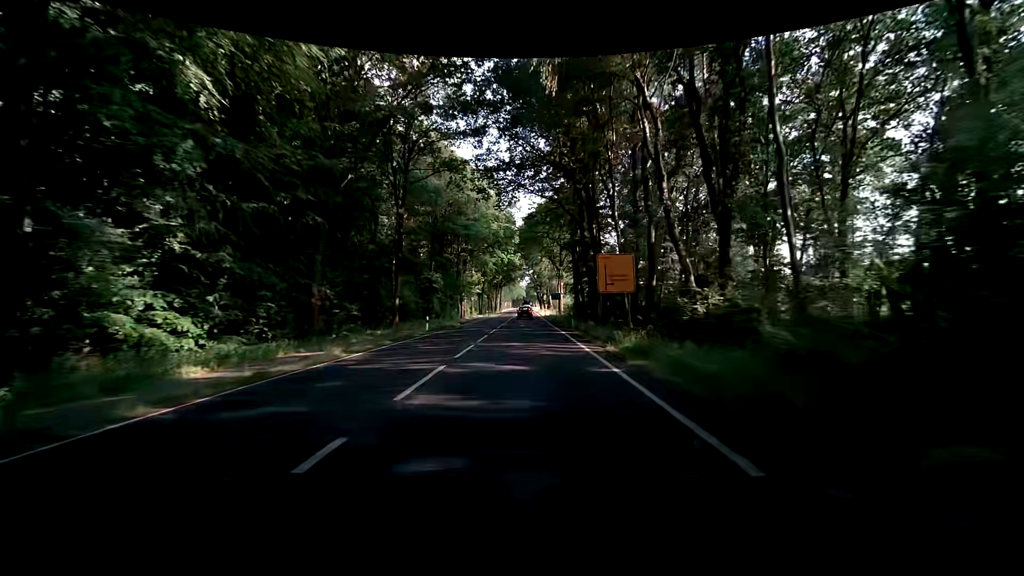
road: primary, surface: asphalt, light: Day
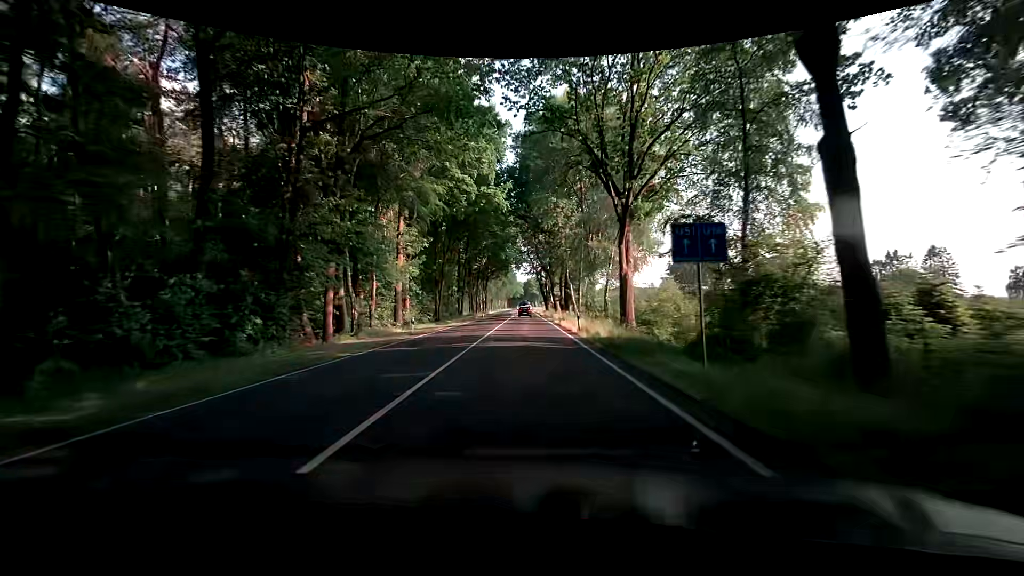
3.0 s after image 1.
(+0.5, +54.1) m; +1°
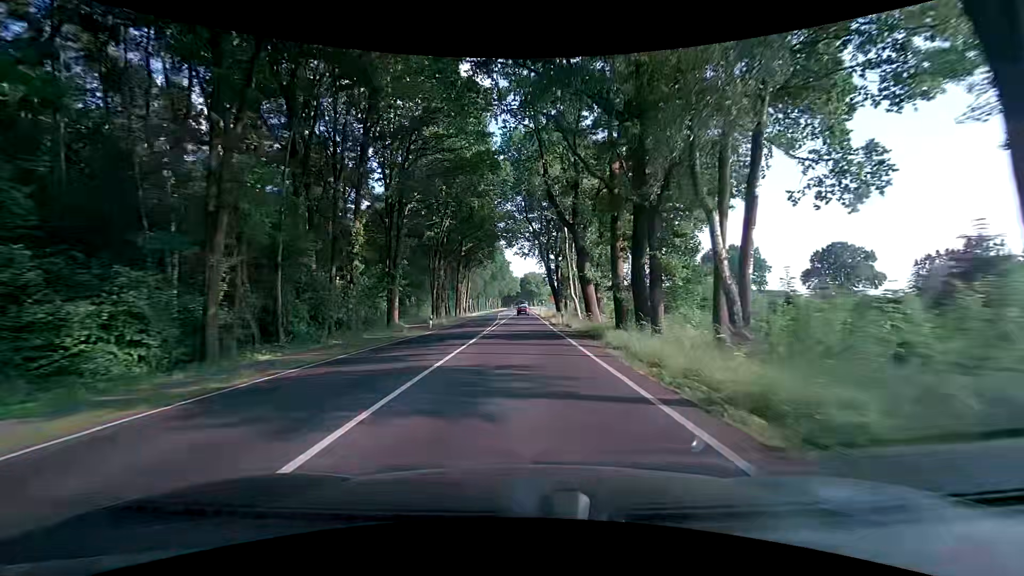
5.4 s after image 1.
(-0.1, +43.2) m; 0°
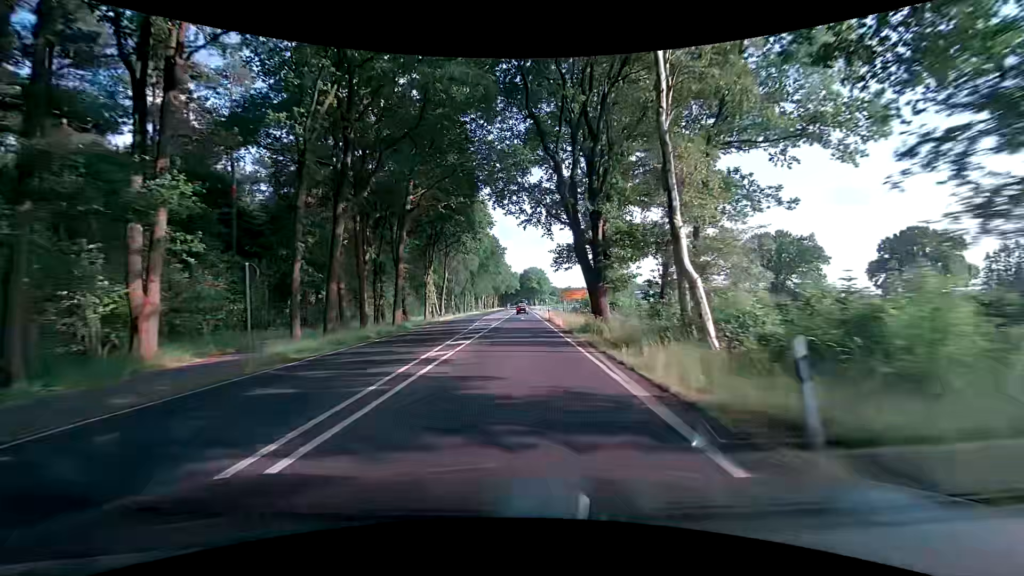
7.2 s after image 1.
(+0.1, +32.3) m; 0°
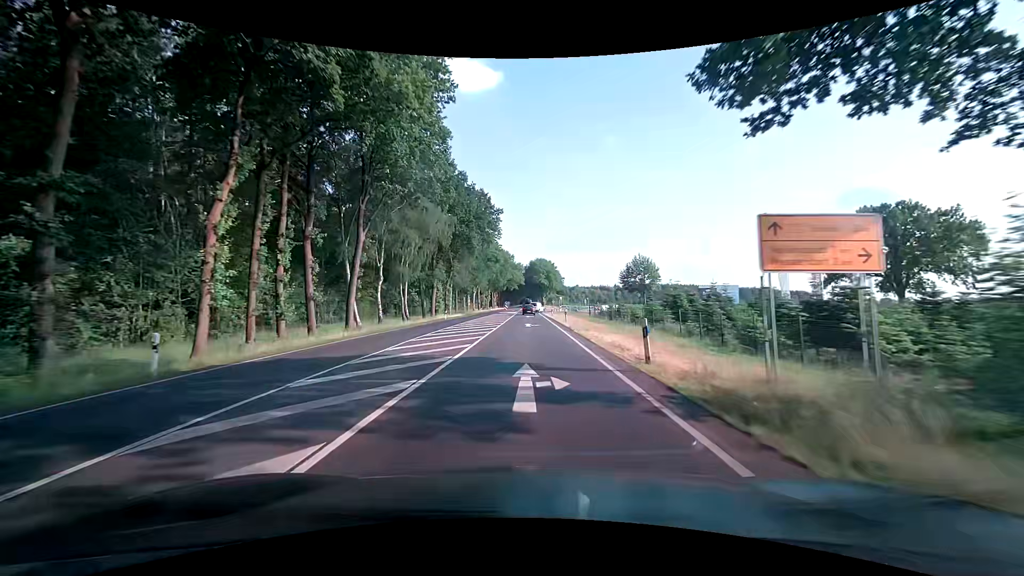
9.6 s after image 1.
(-0.5, +43.0) m; -1°
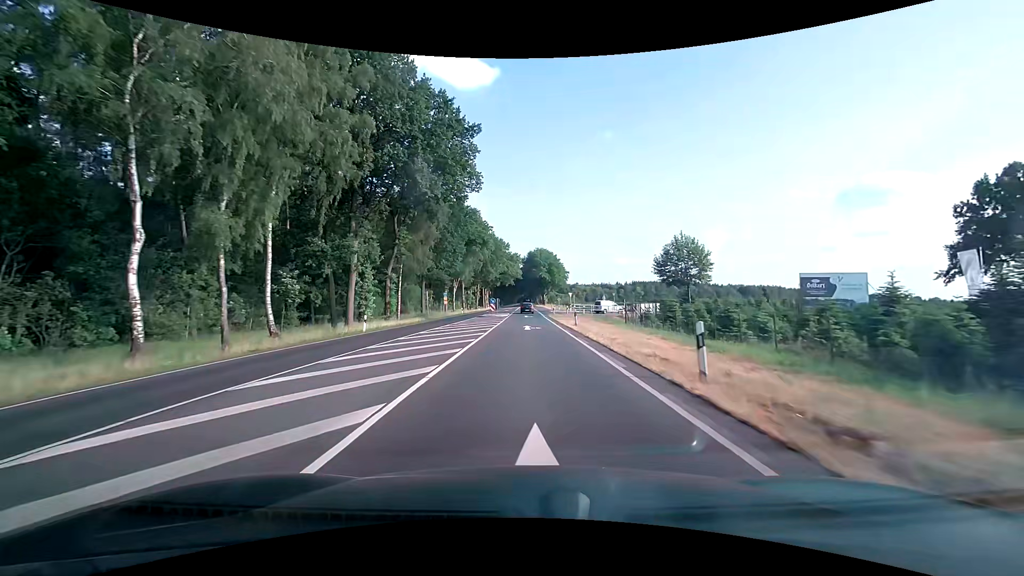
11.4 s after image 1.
(+0.3, +30.6) m; 0°
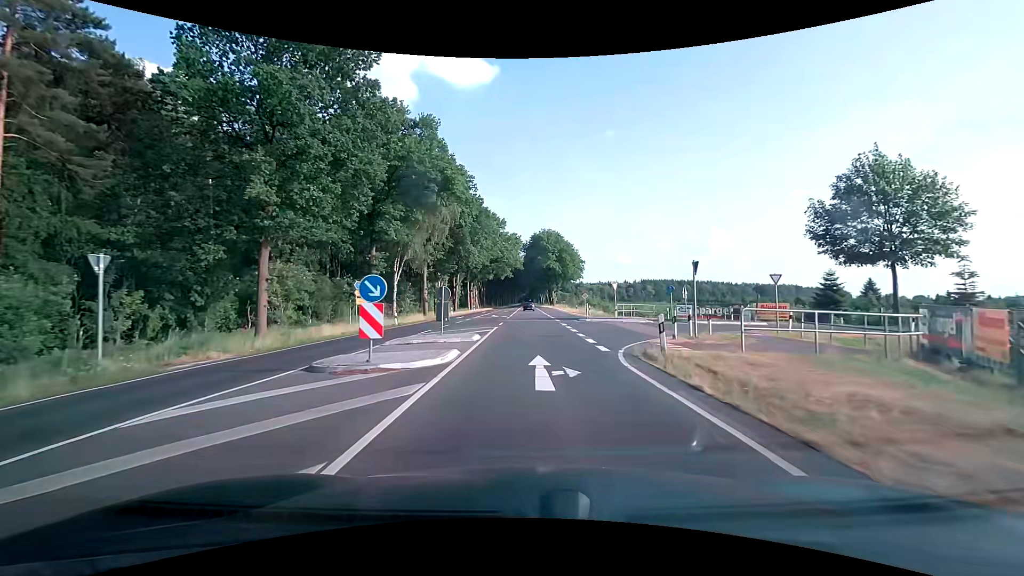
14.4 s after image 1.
(+0.2, +42.5) m; +1°
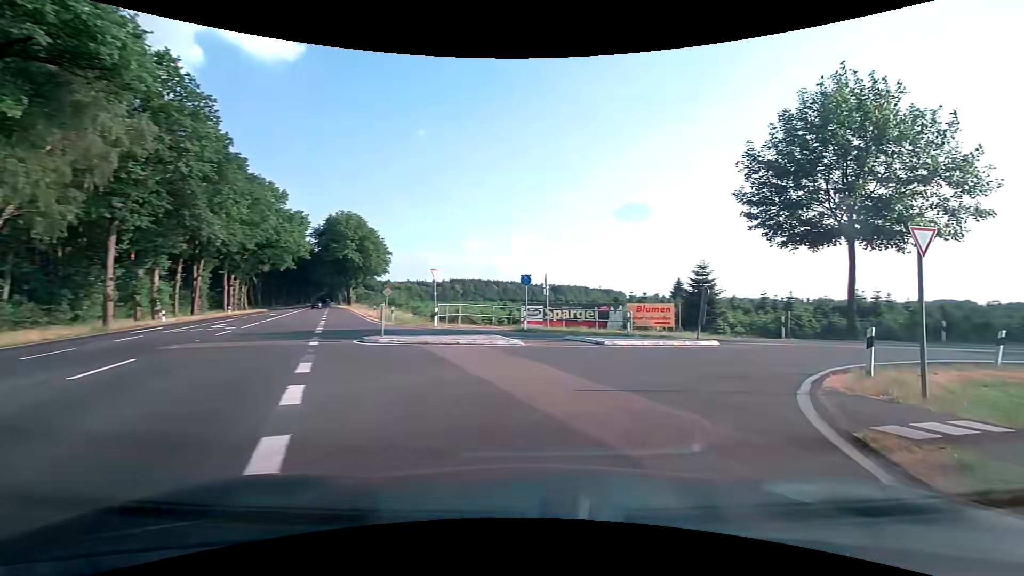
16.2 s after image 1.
(+1.7, +18.9) m; +20°
(+2, +10) (+8, +17) (+18, +21) (+28, +22) (+38, +24) (+47, +25) (+57, +26) (+67, +27) (+77, +29) (+87, +30) m
